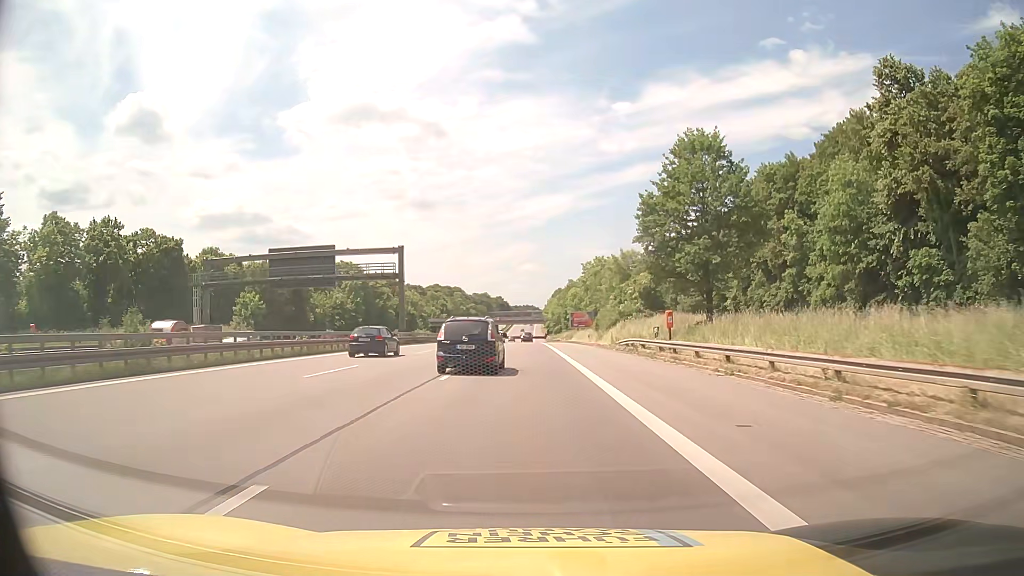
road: motorway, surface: asphalt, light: Day
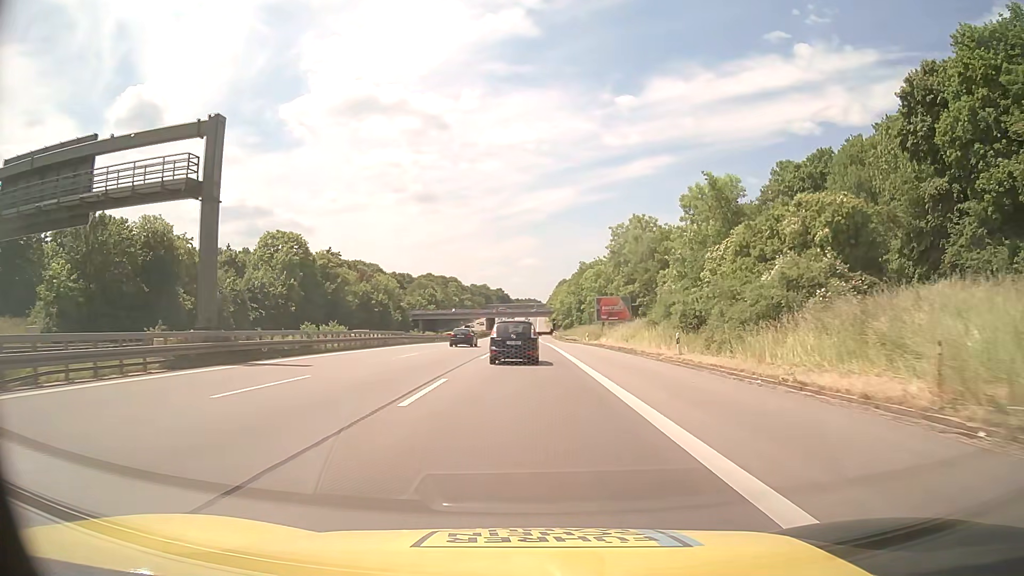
(-0.3, +42.0) m; -1°
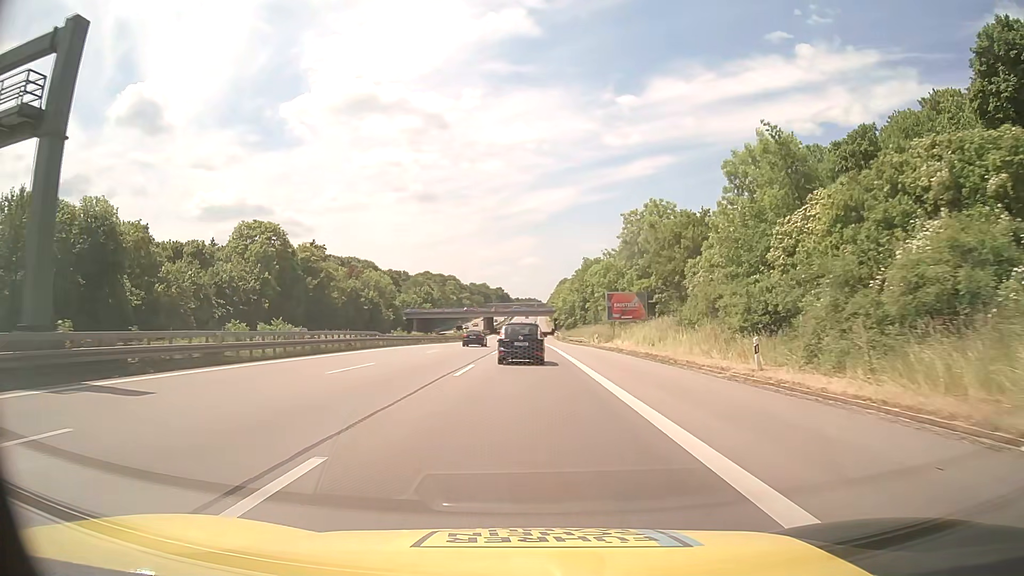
(0.0, +10.5) m; 0°
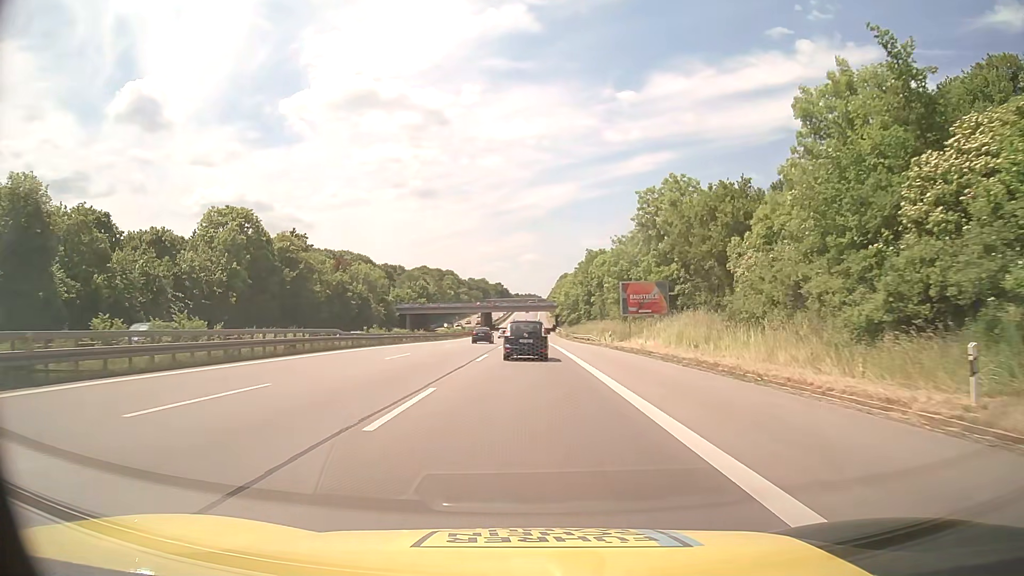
(0.0, +10.5) m; 0°
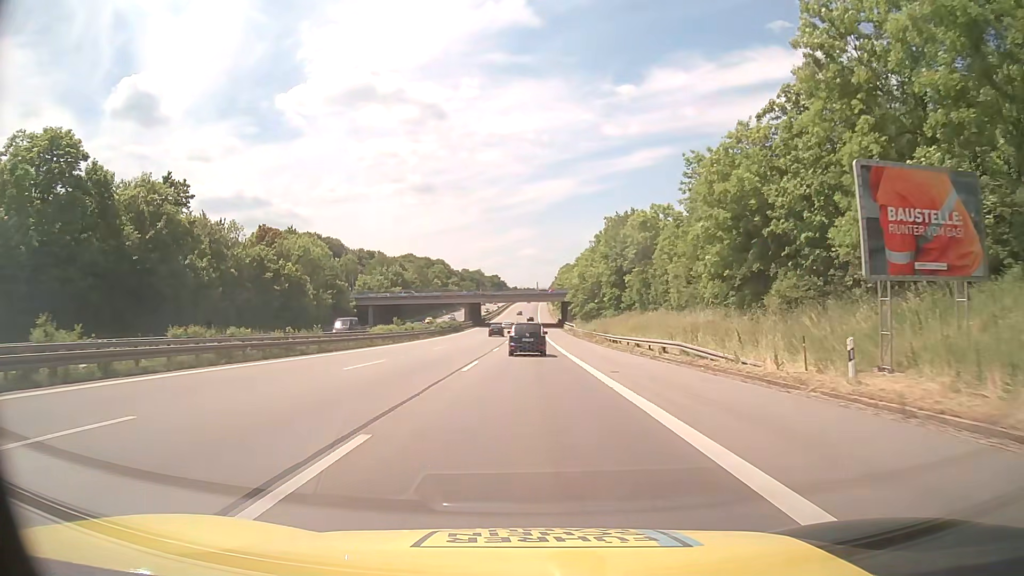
(0.0, +42.1) m; 0°
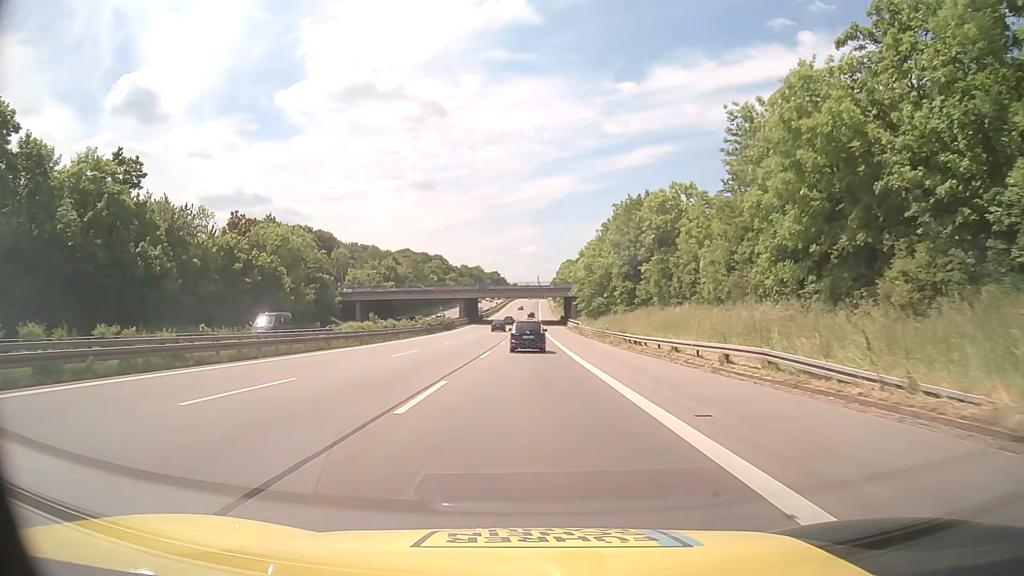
(0.0, +10.5) m; 0°
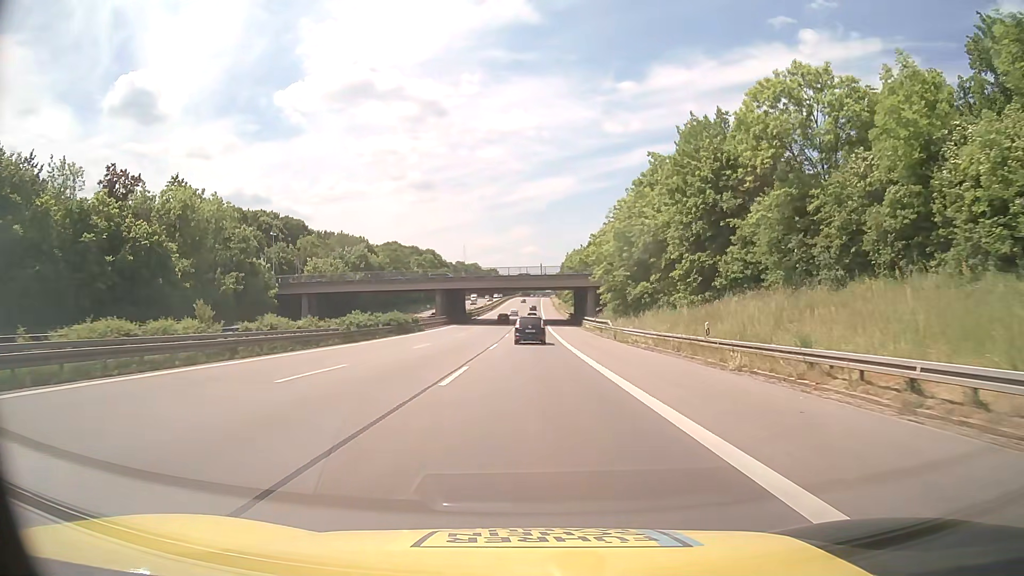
(0.0, +31.6) m; 0°
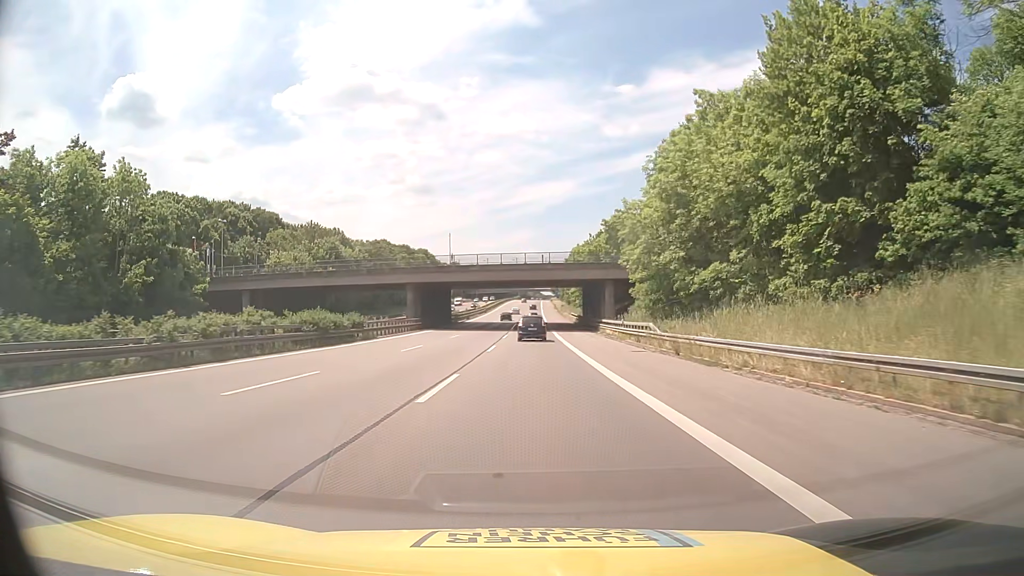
(0.0, +20.9) m; 0°
(0, +10) (0, +20) (0, +30) (0, +40) (0, +50) (0, +60) (0, +70) (0, +80) (0, +90) (0, +100) m
